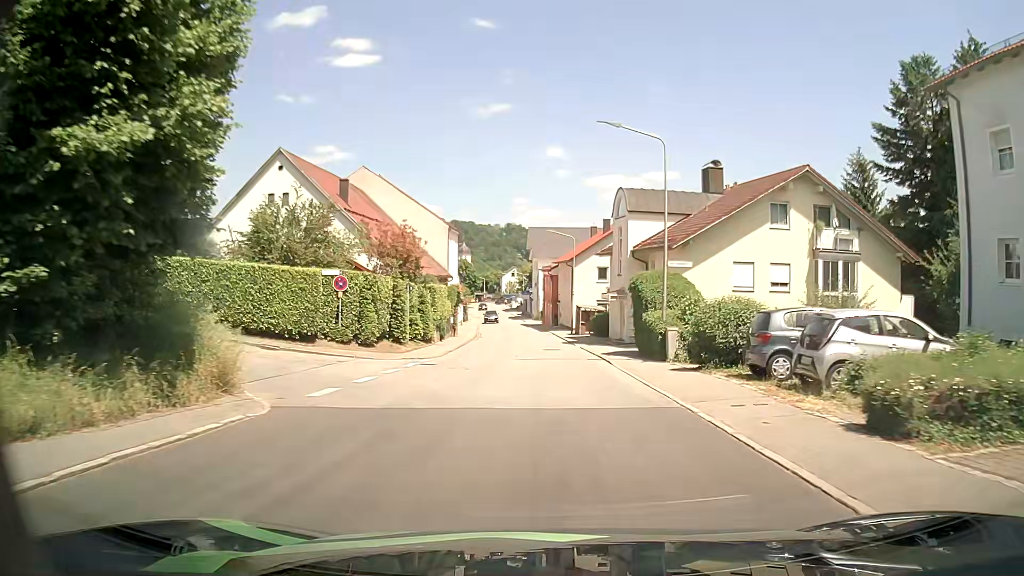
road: tertiary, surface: asphalt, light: Day
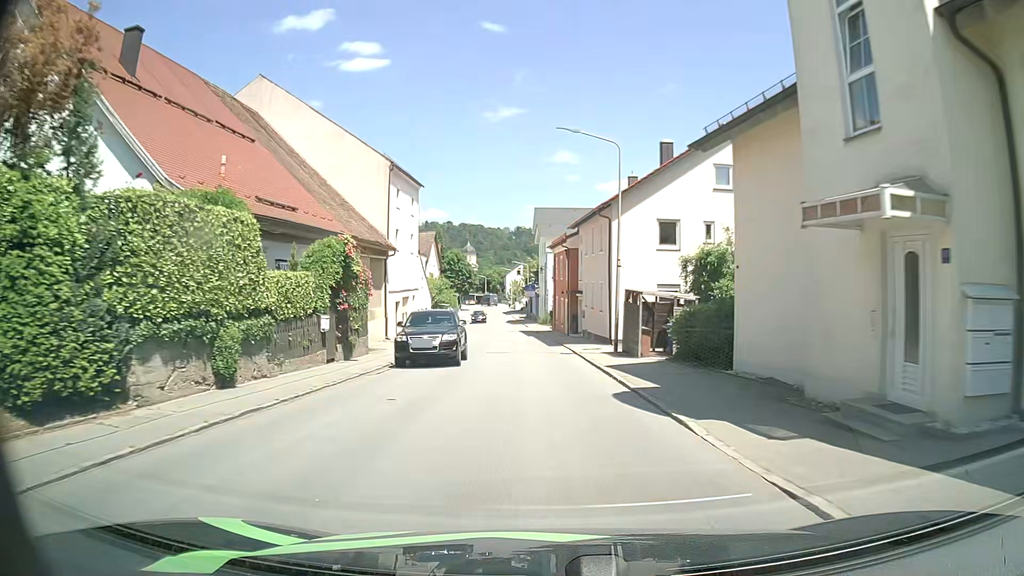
(0.0, +28.7) m; 0°
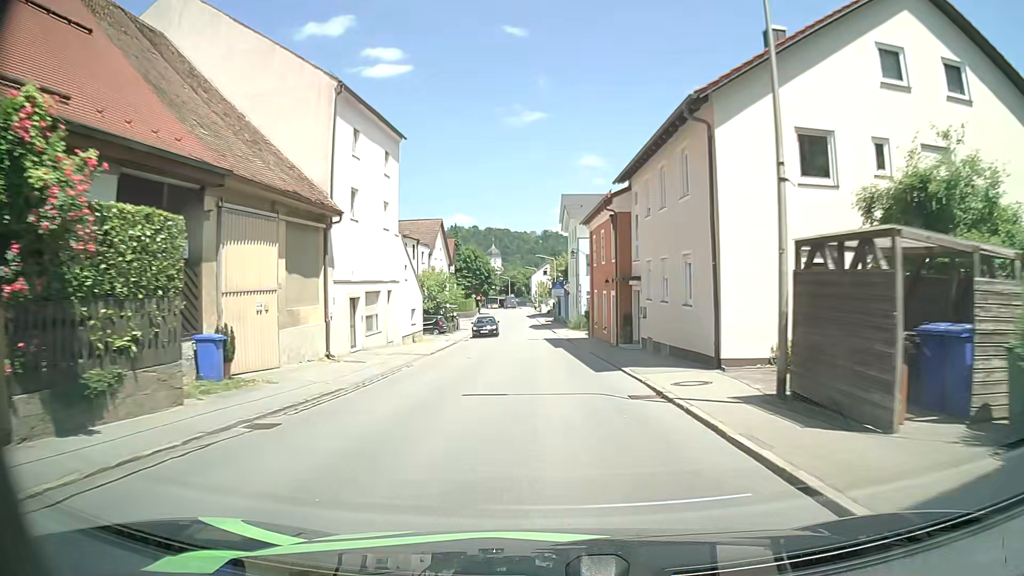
(-0.4, +14.8) m; -2°
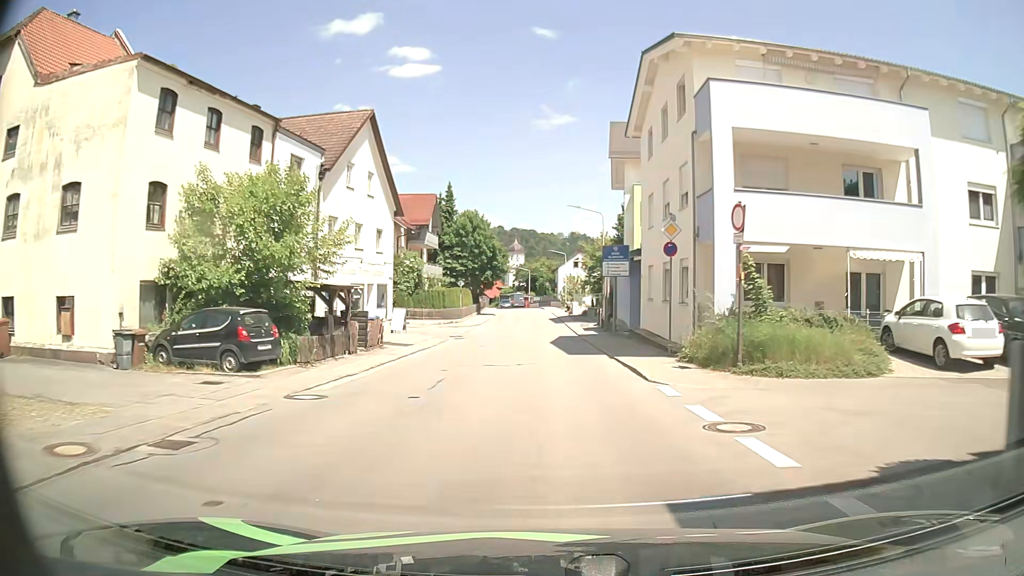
(-1.2, +37.1) m; -2°
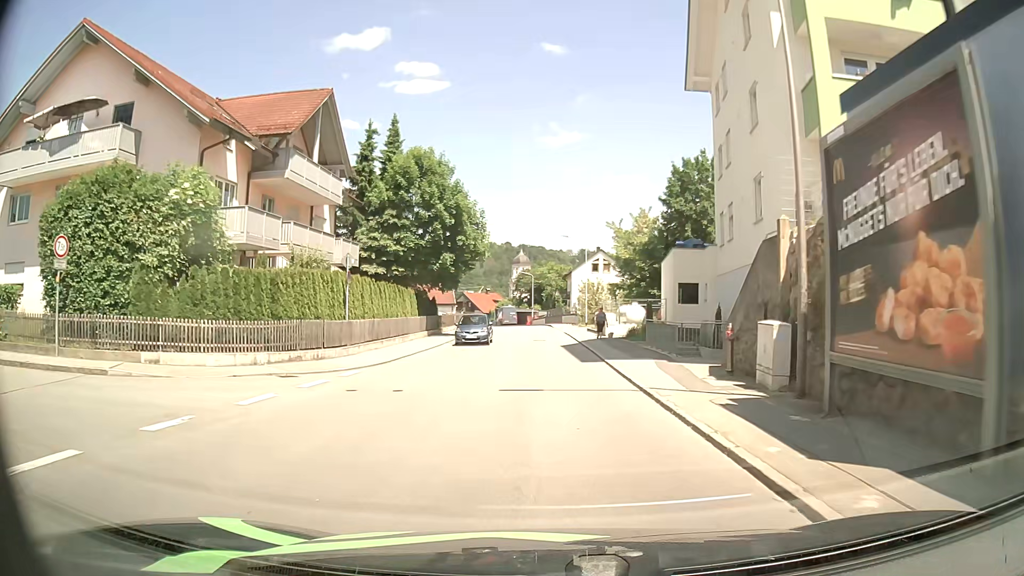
(-0.2, +33.0) m; 0°
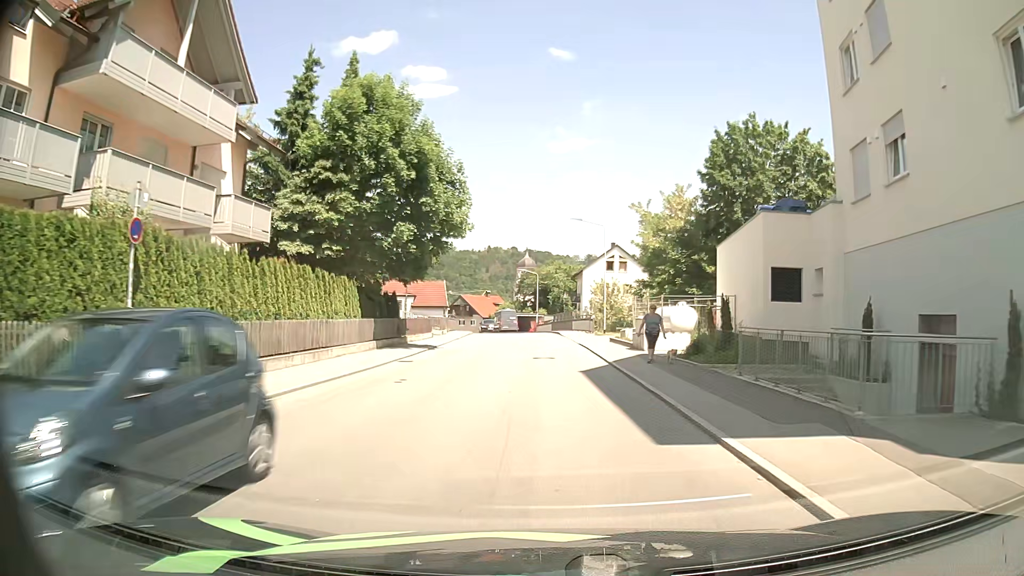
(-0.2, +13.0) m; -1°
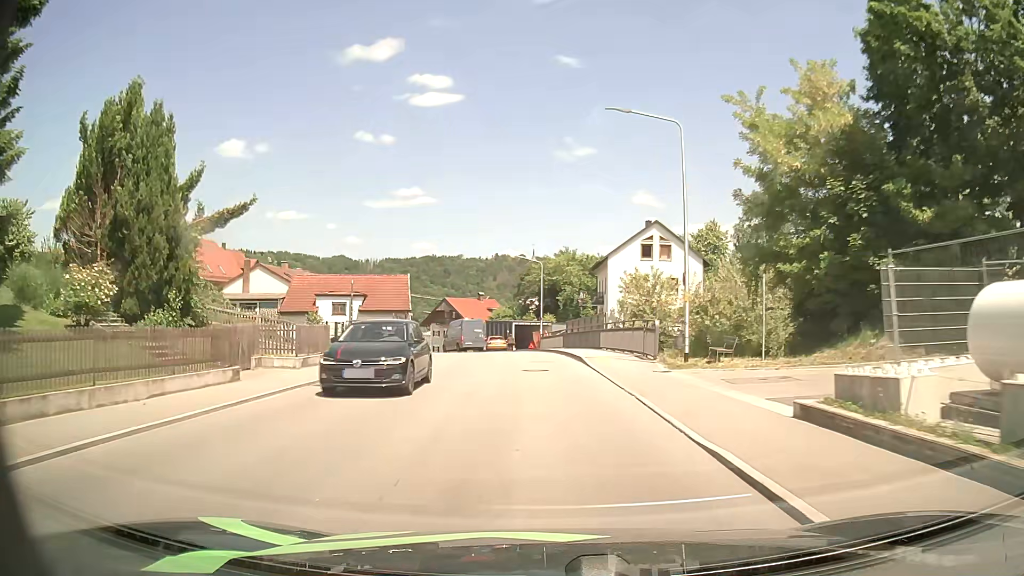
(+0.1, +26.0) m; 0°
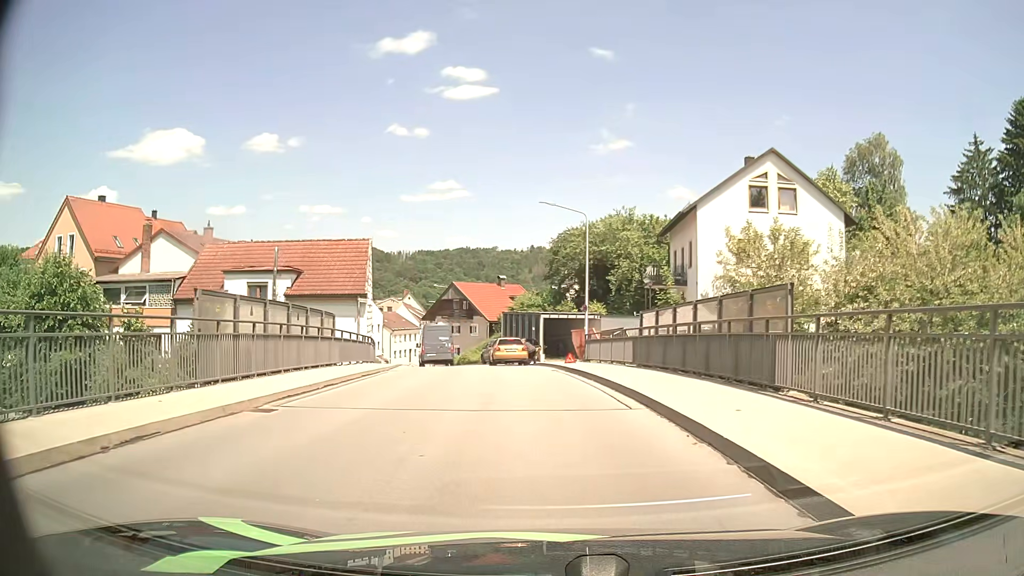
(-0.7, +22.7) m; -3°
(0, +10) (-2, +20) (-4, +30) (-6, +39) (-8, +49) (-11, +59) (-14, +68) (-16, +78) (-17, +88) (-16, +98) m
